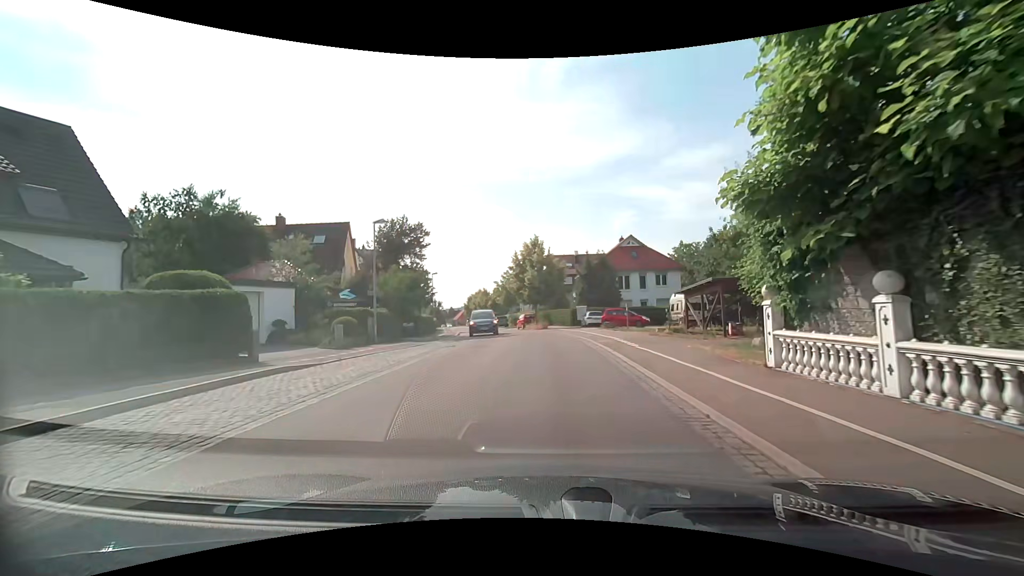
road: tertiary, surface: asphalt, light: Day
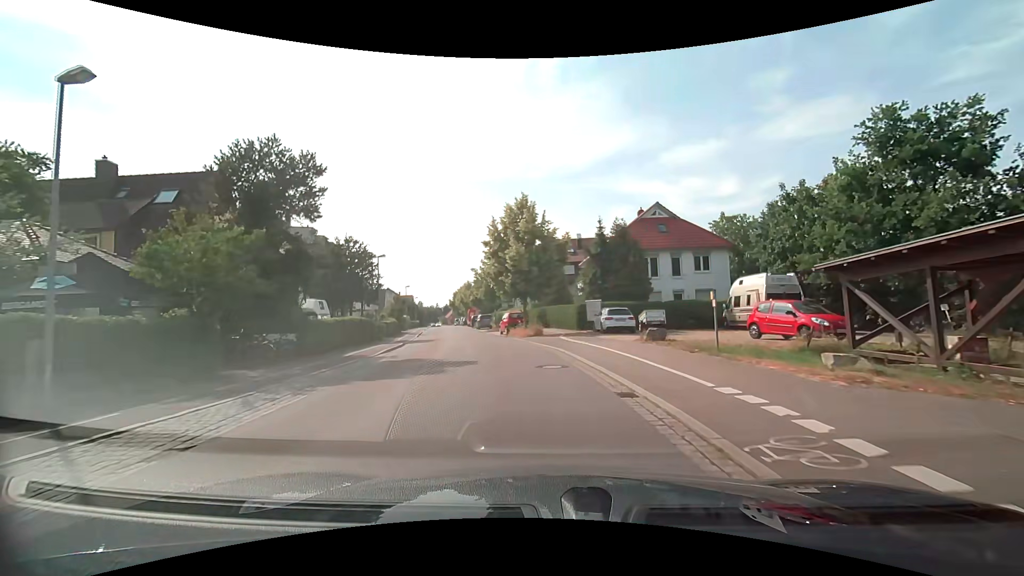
(+0.5, +15.9) m; +1°
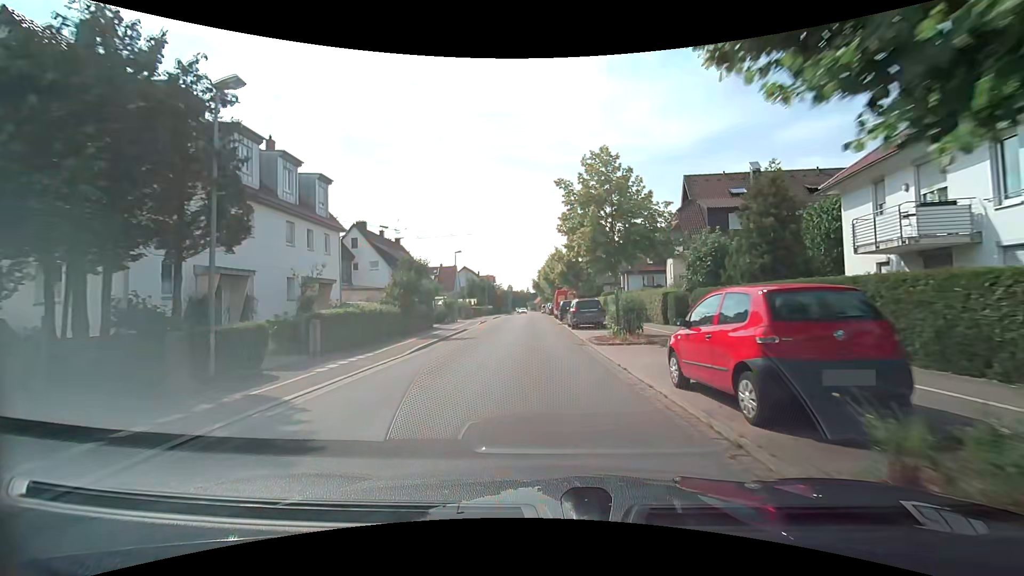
(-3.2, +27.9) m; -11°
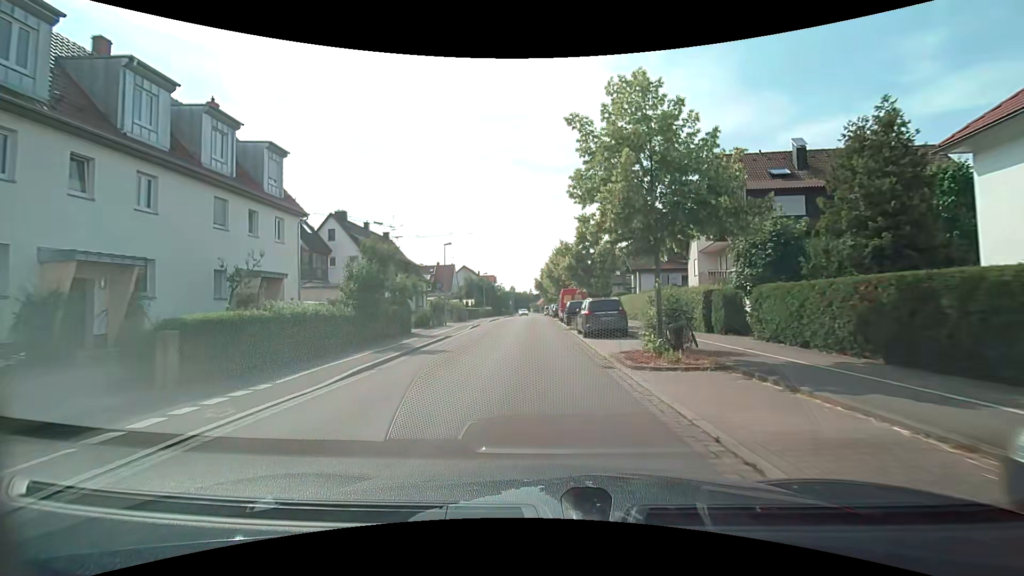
(0.0, +6.2) m; +1°
(0, +10) (-1, +20) (-1, +30) (-2, +40) (-2, +50) (-3, +60) (-3, +70) (-4, +80) (-4, +90) (-5, +100) m
